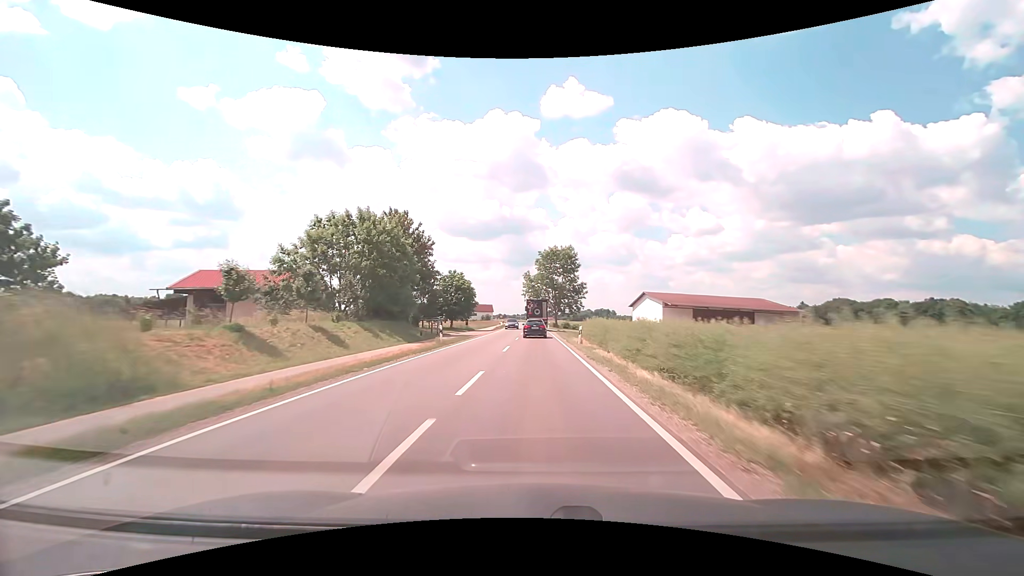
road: tertiary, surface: asphalt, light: Day
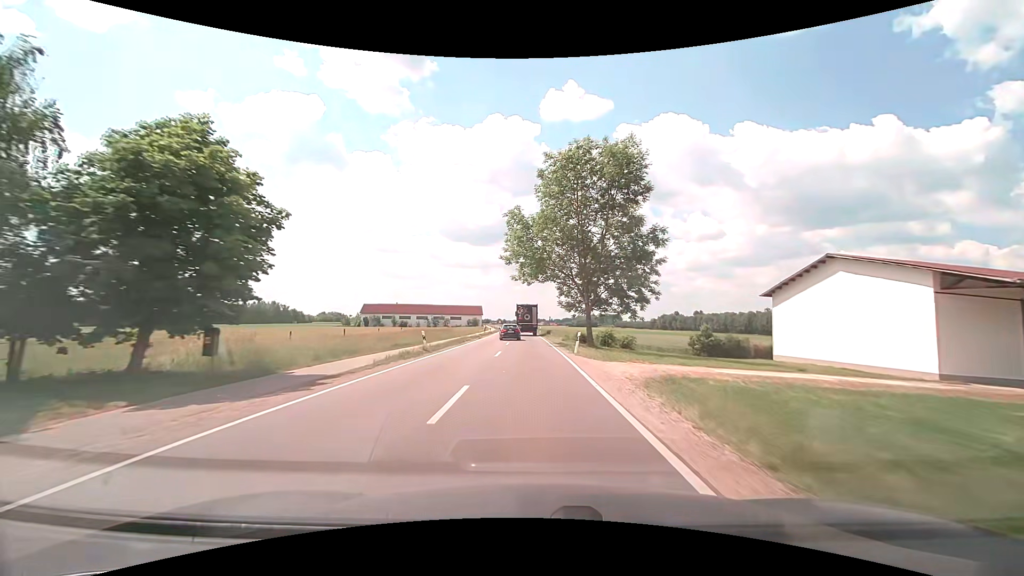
(+0.2, +52.3) m; 0°
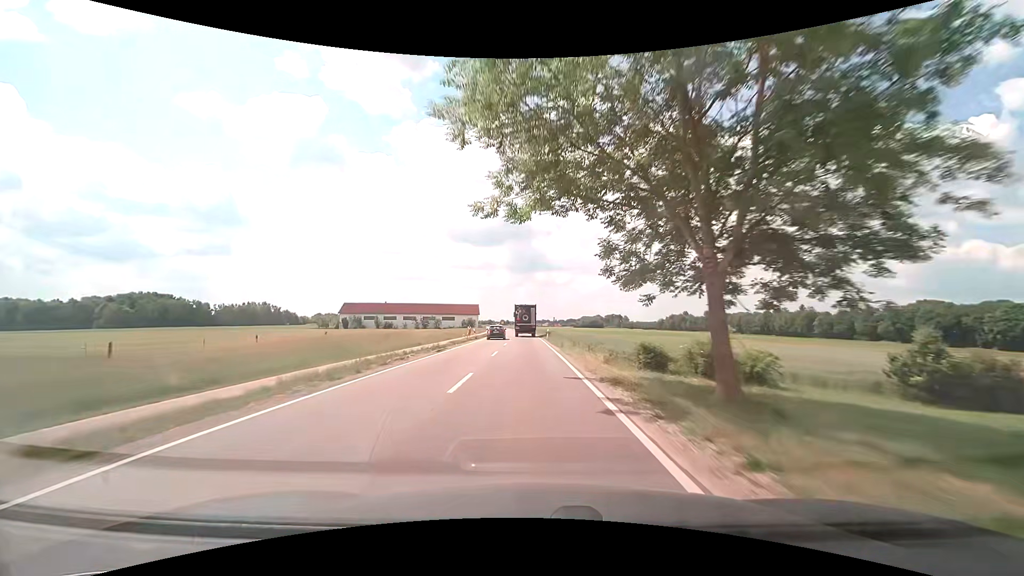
(-0.1, +23.6) m; -1°
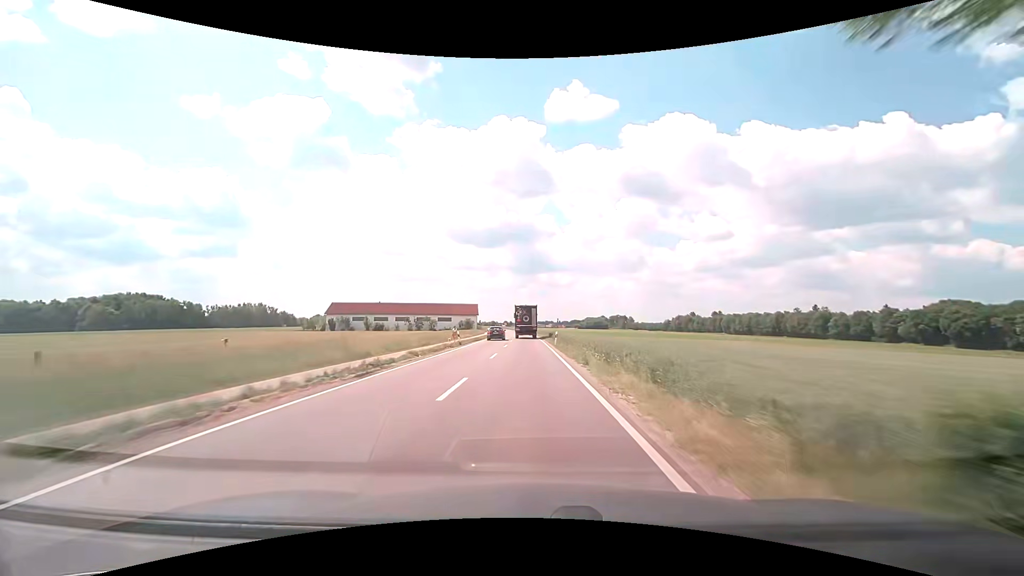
(-0.1, +13.0) m; 0°
(0, +10) (0, +20) (0, +30) (0, +40) (-1, +50) (-1, +60) (-2, +70) (-2, +80) (-3, +90) (-3, +100) m
